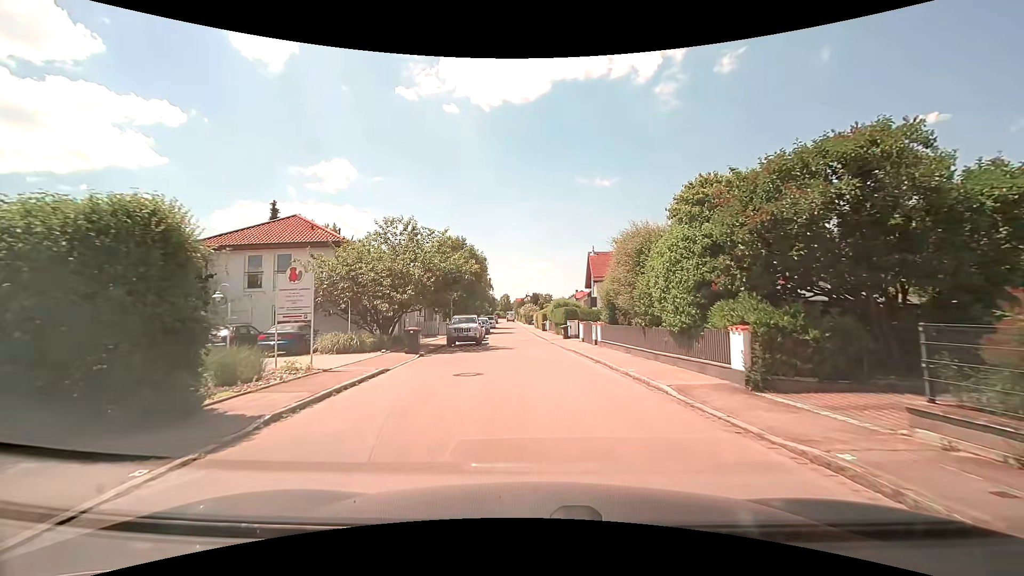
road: residential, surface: asphalt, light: Day
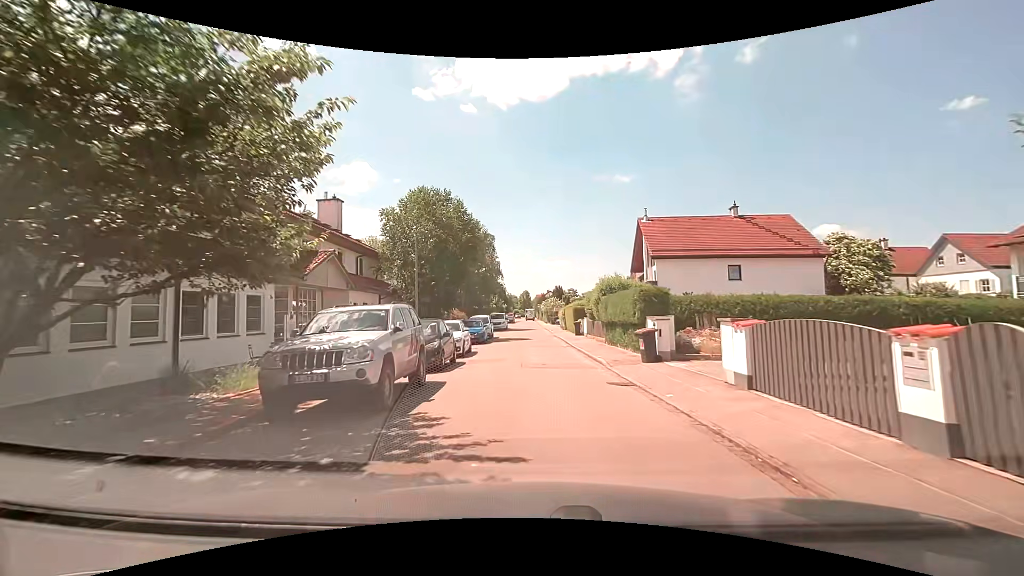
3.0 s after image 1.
(-0.8, +20.6) m; -4°
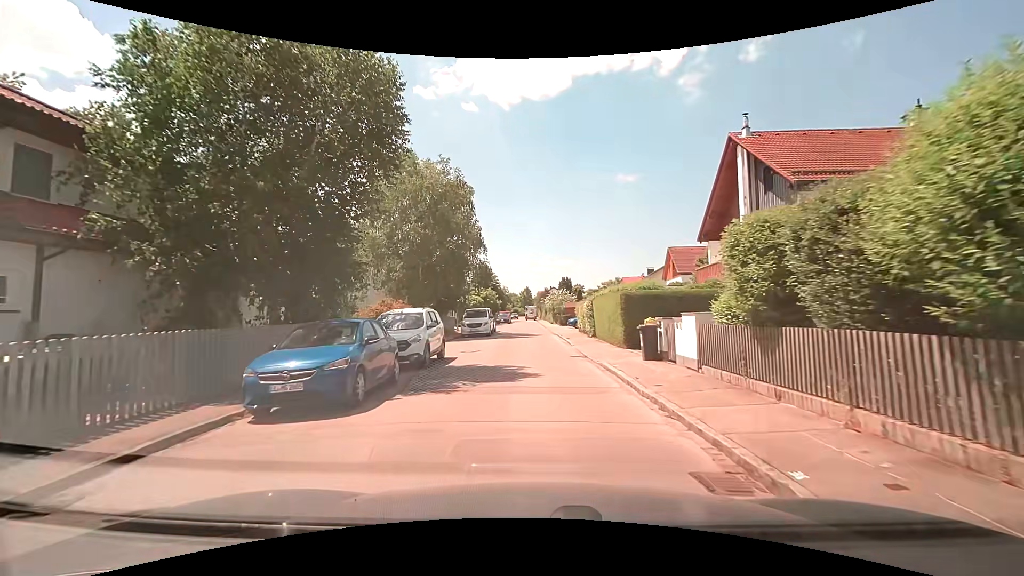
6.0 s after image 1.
(0.0, +20.9) m; 0°
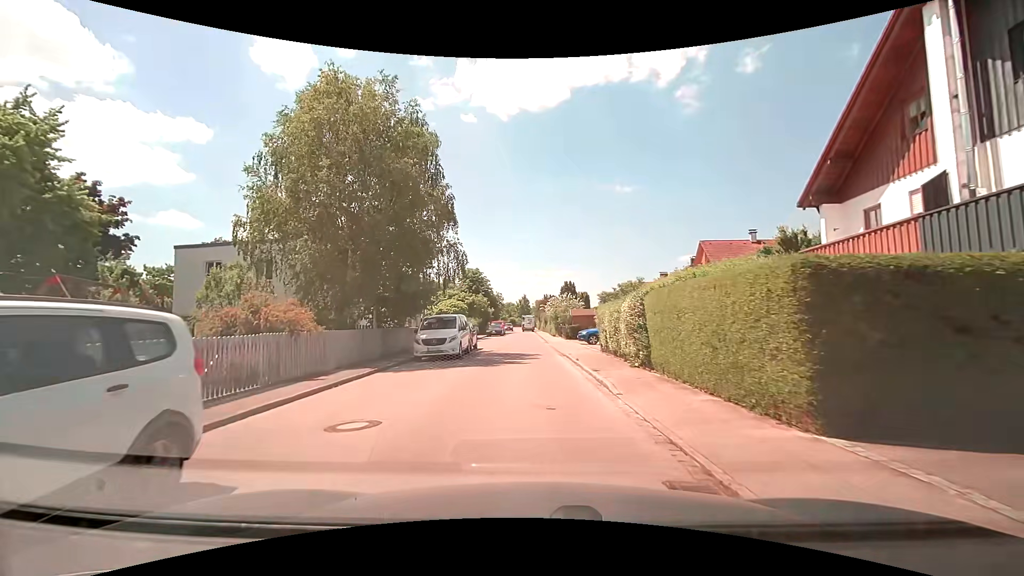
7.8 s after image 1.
(0.0, +12.2) m; -1°
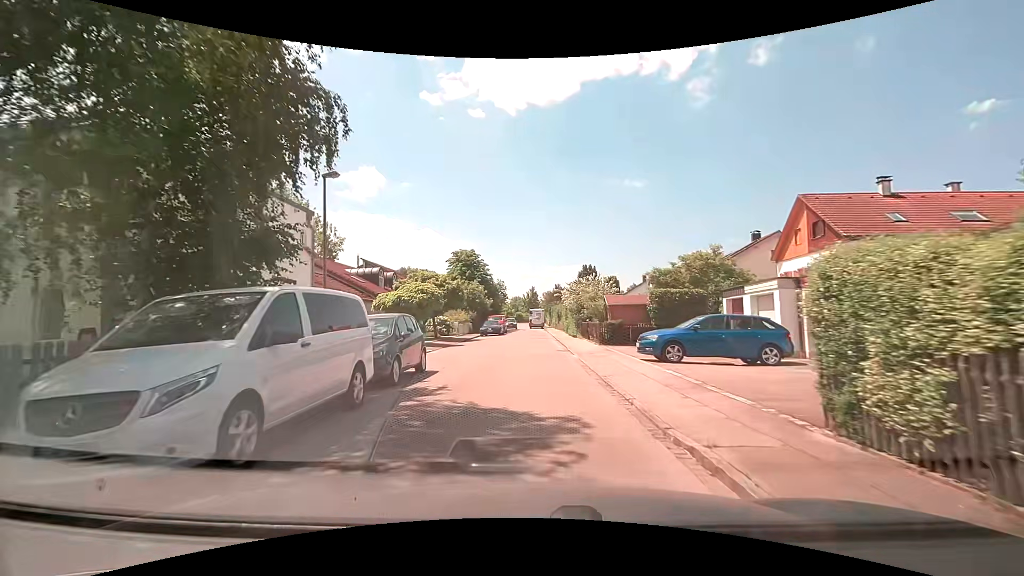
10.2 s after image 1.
(+0.1, +15.9) m; 0°
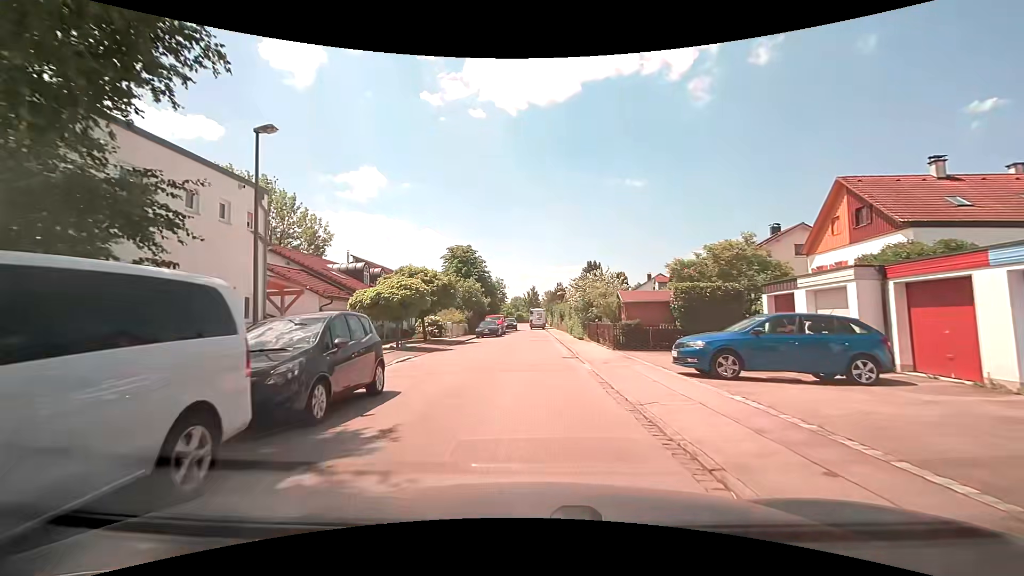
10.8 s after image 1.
(0.0, +3.9) m; -1°
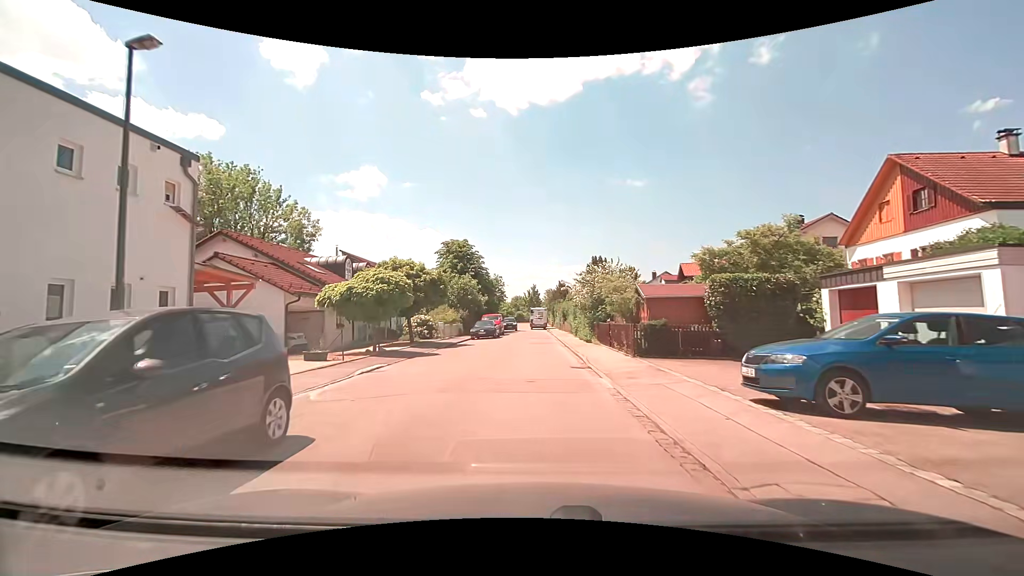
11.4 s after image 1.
(0.0, +3.8) m; 0°
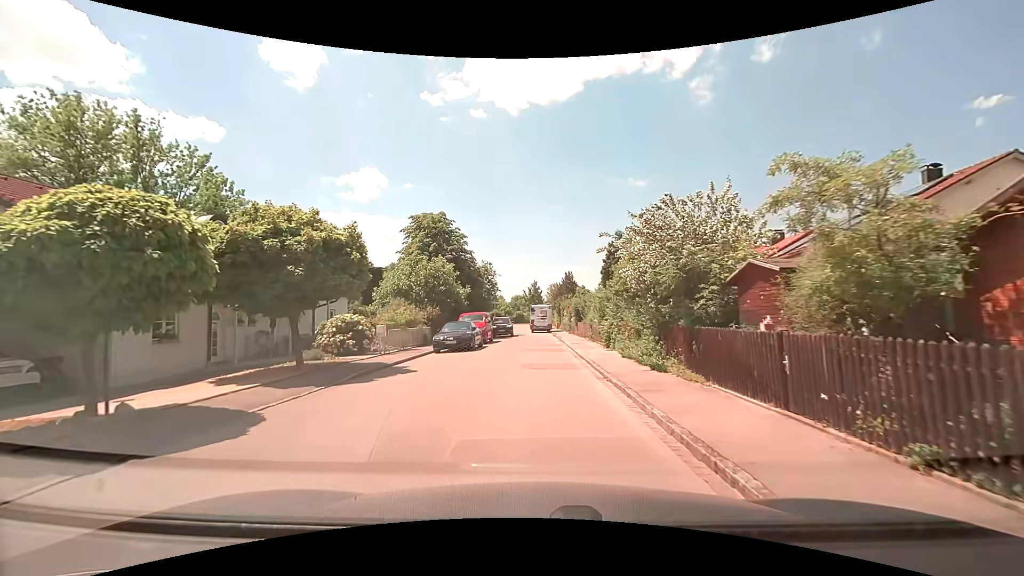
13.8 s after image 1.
(-0.1, +14.2) m; 0°
(0, +10) (0, +20) (0, +30) (0, +40) (-2, +50) (-3, +60) (-3, +70) (-3, +80) (-3, +90) (-2, +100) m
